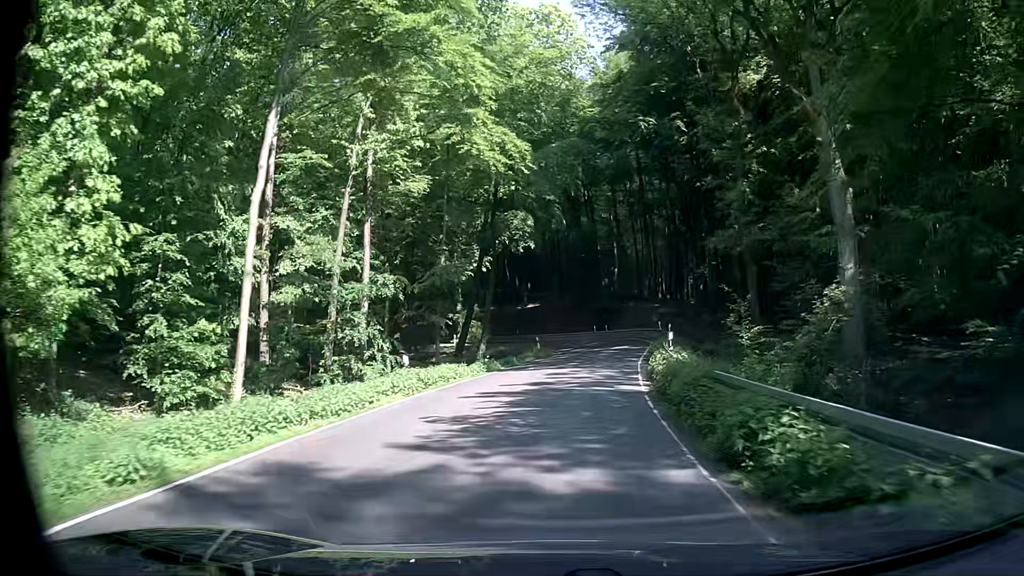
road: secondary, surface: asphalt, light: Day
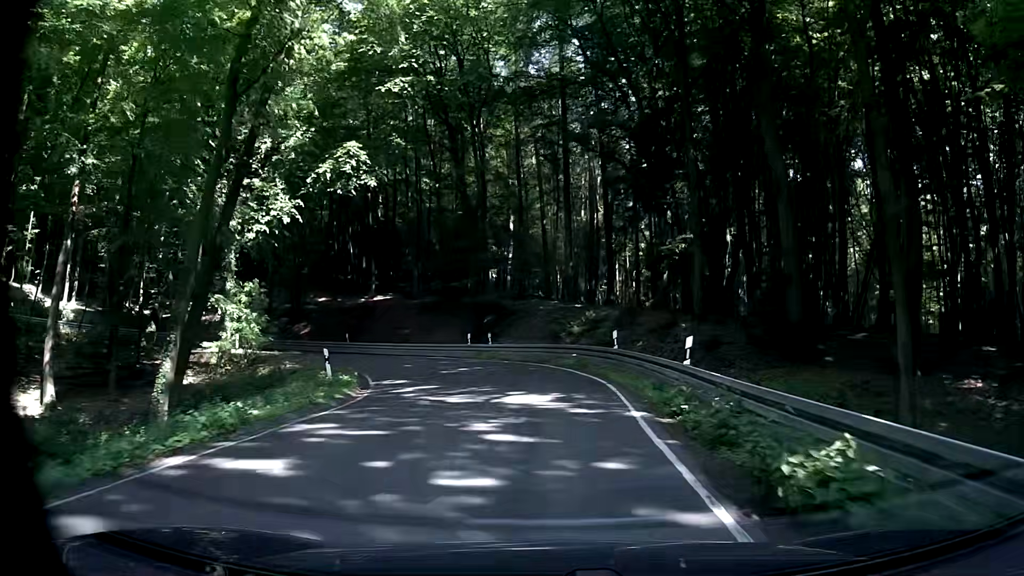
(+1.9, +28.6) m; +10°
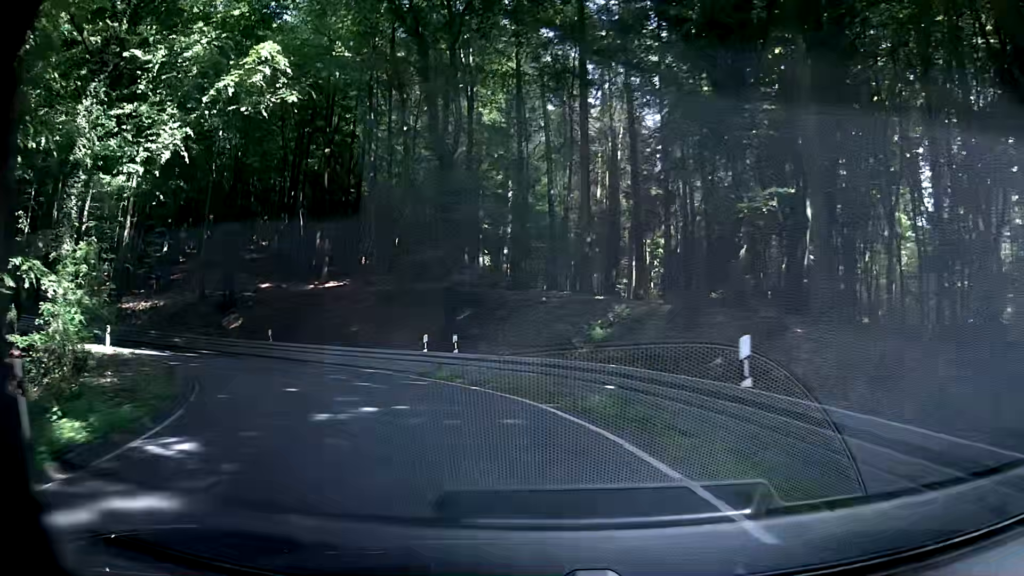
(-0.1, +13.7) m; -1°
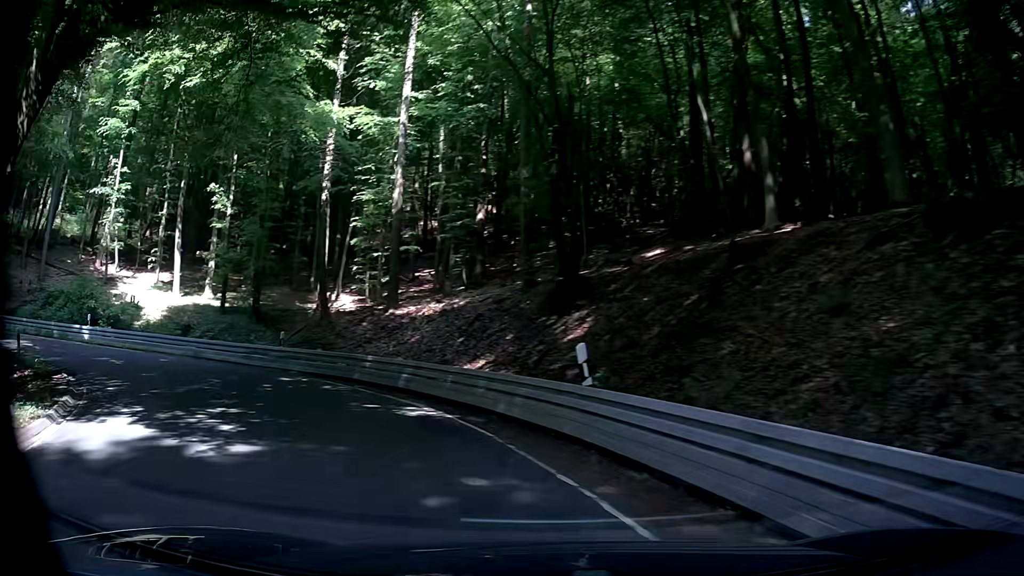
(-5.5, +23.2) m; -33°
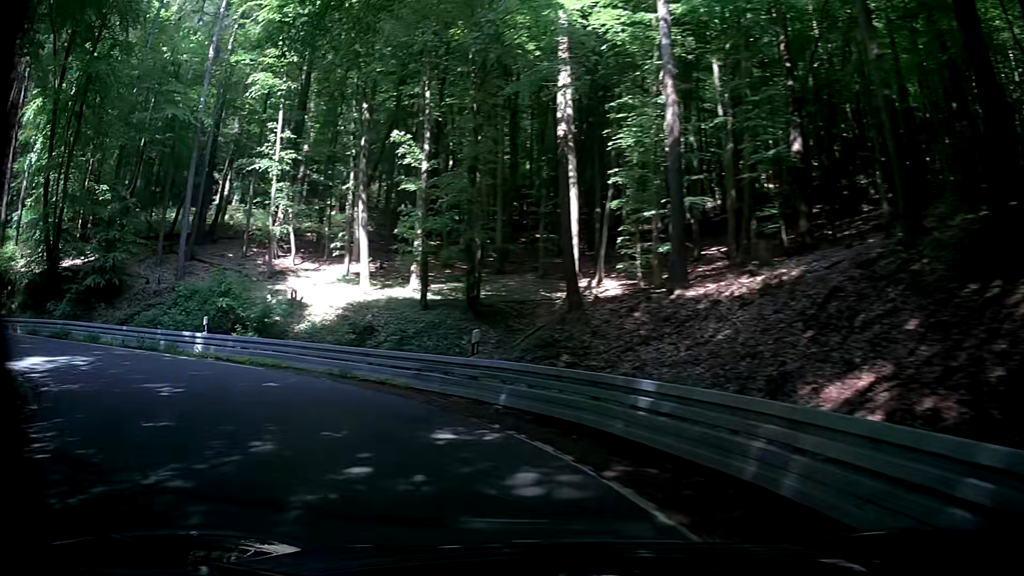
(-2.1, +10.9) m; -23°
